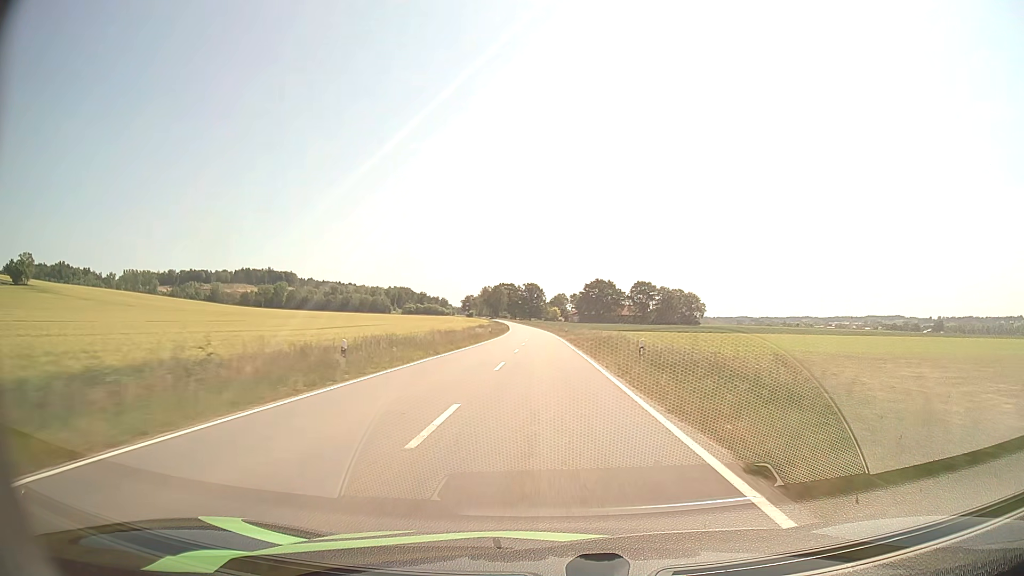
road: tertiary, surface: asphalt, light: Day
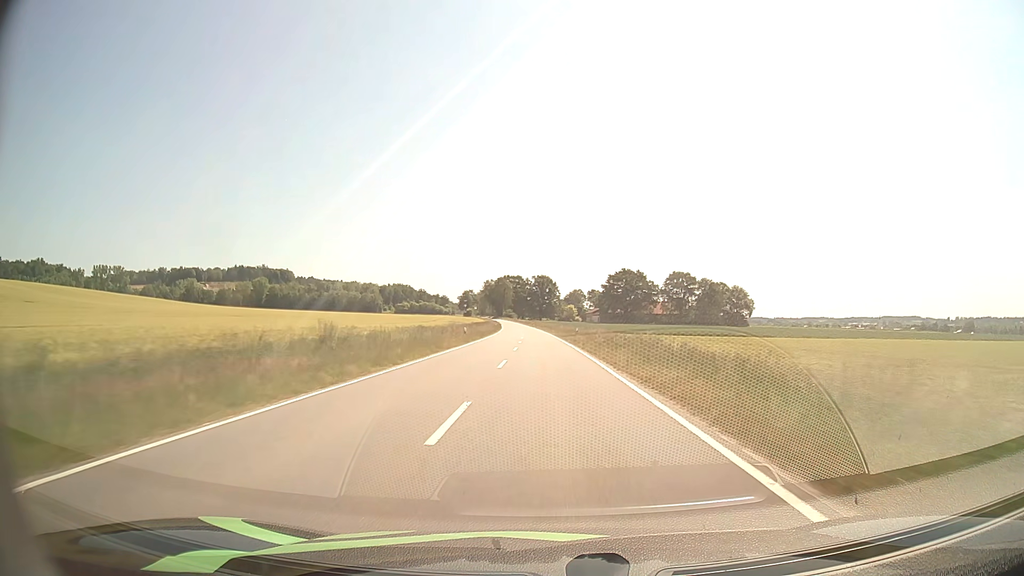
(-0.9, +74.8) m; -1°
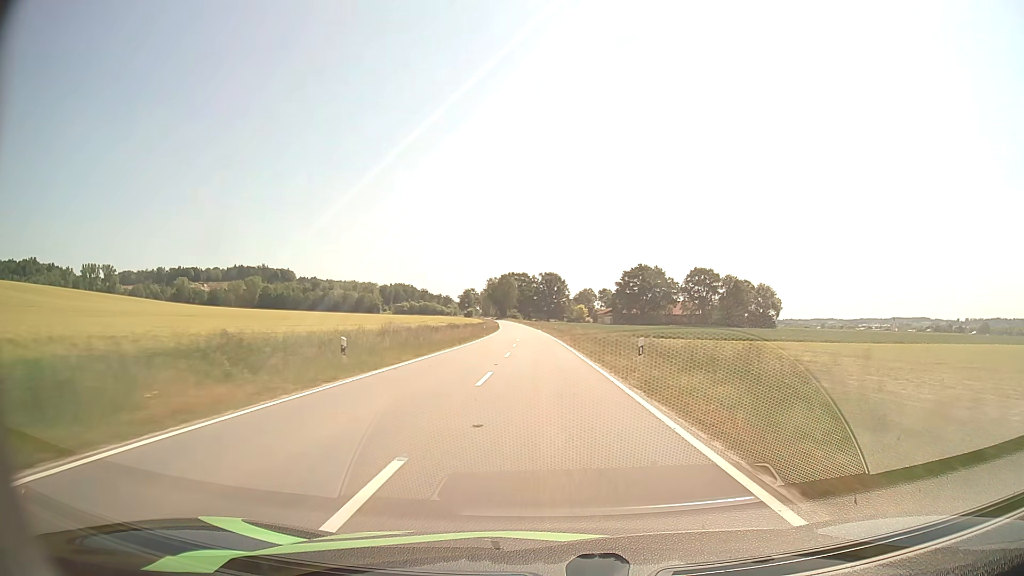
(-0.2, +29.9) m; -1°
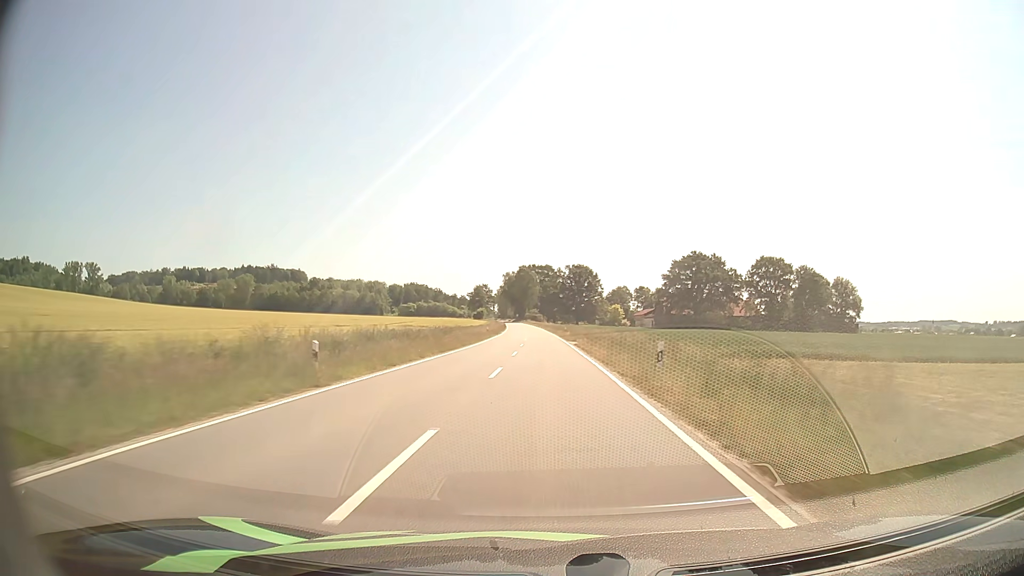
(-1.1, +60.2) m; -2°
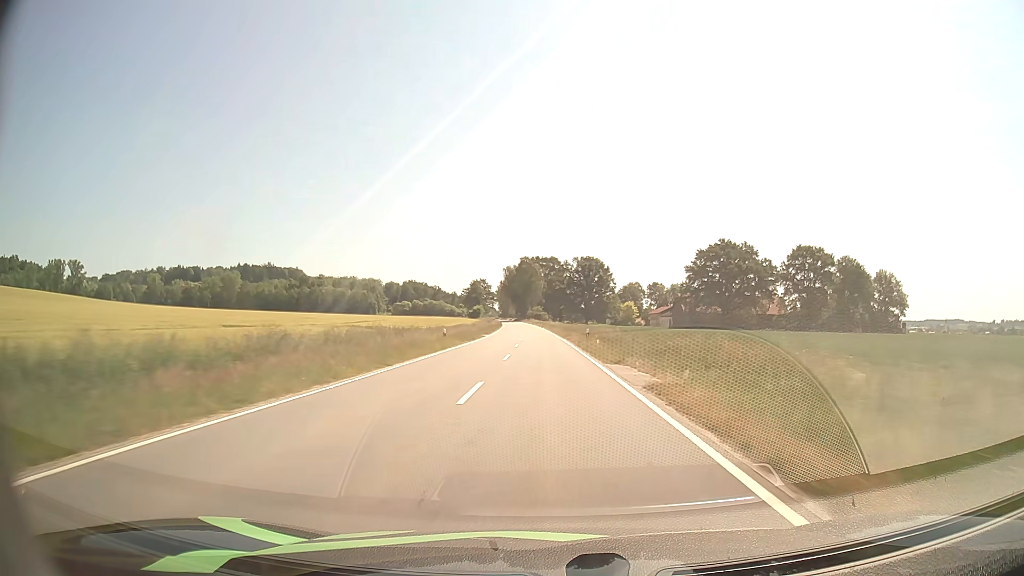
(-0.1, +30.6) m; 0°
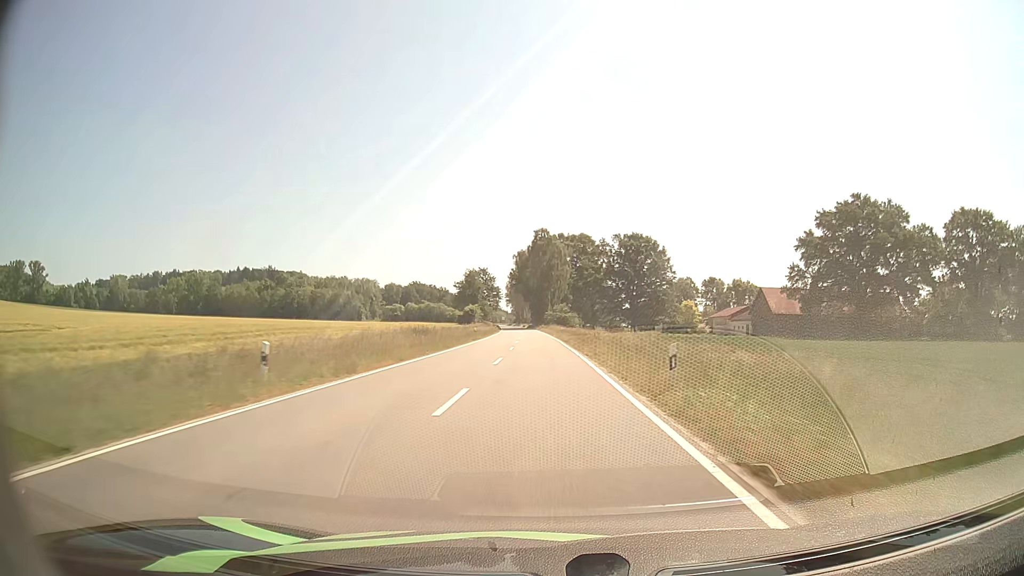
(-1.2, +76.2) m; -2°
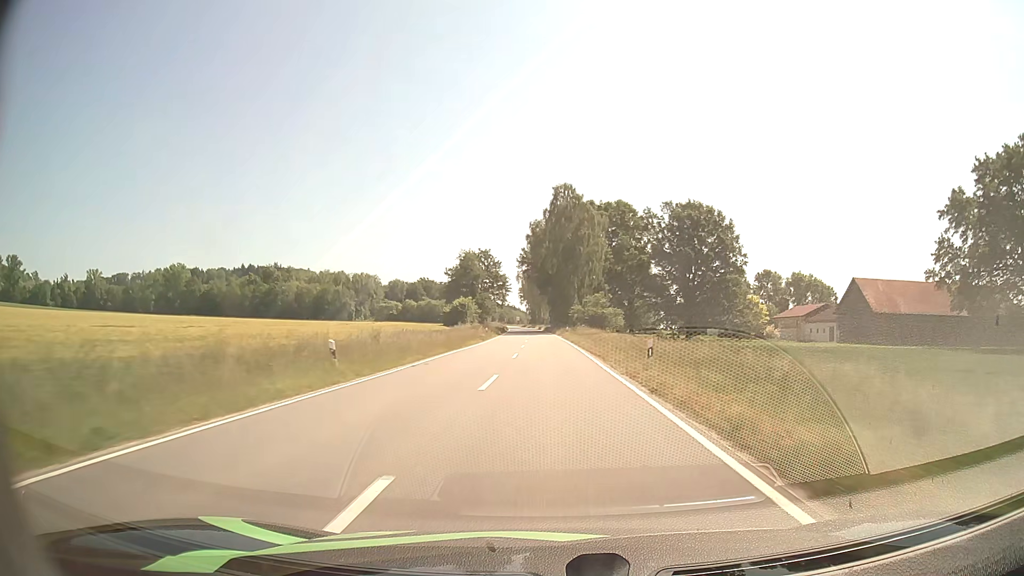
(-0.7, +44.8) m; -2°
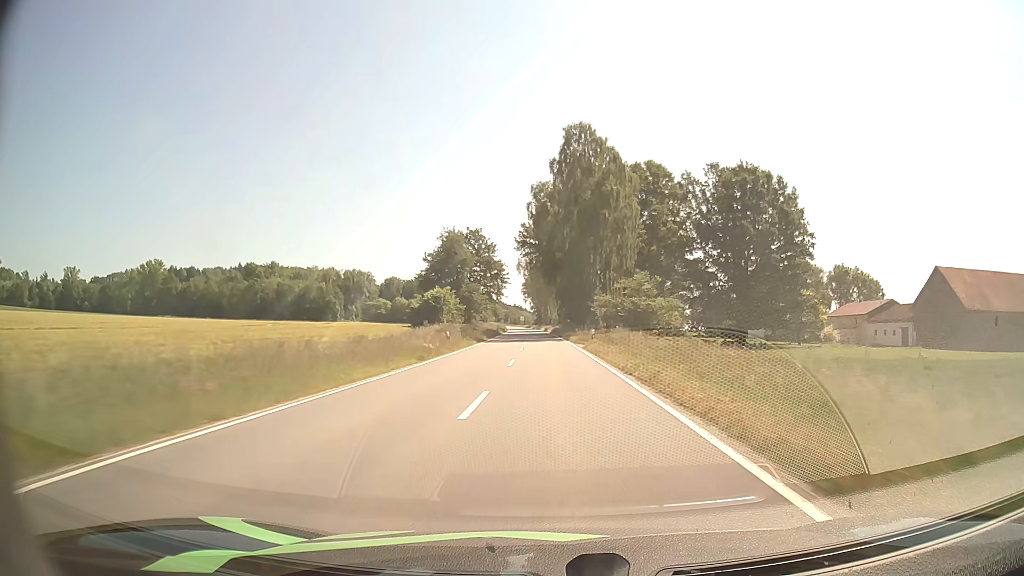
(-0.1, +29.3) m; -1°
(0, +10) (0, +20) (0, +30) (0, +40) (0, +50) (-1, +60) (-1, +70) (-1, +80) (-2, +90) (-2, +100) m
